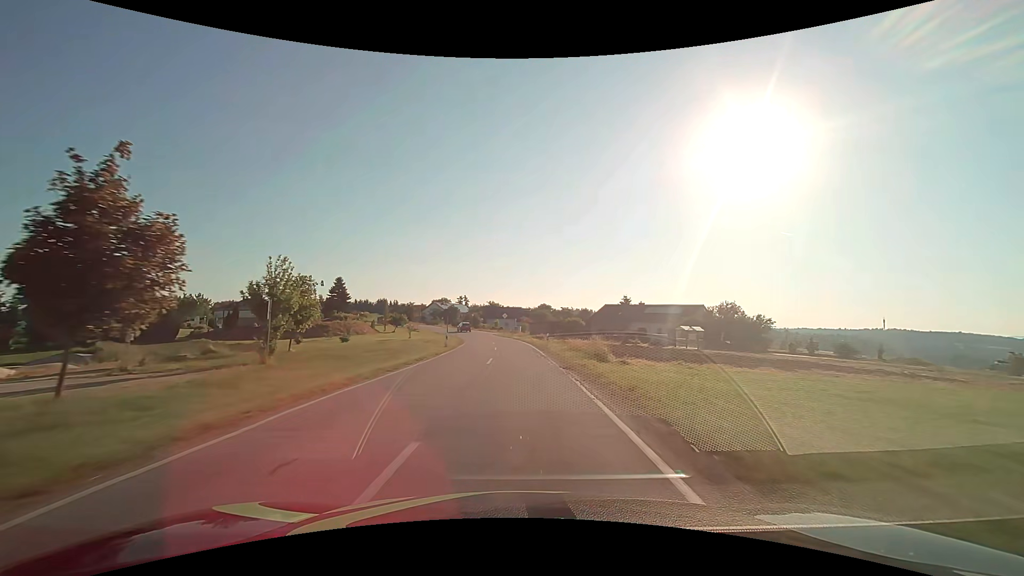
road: secondary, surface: asphalt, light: Day
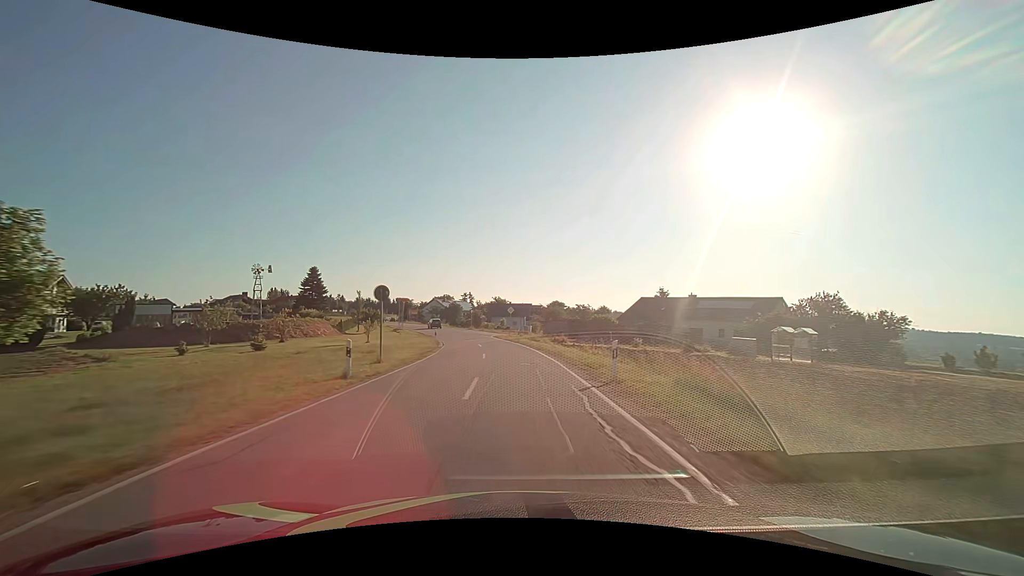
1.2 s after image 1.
(-0.1, +21.8) m; -1°
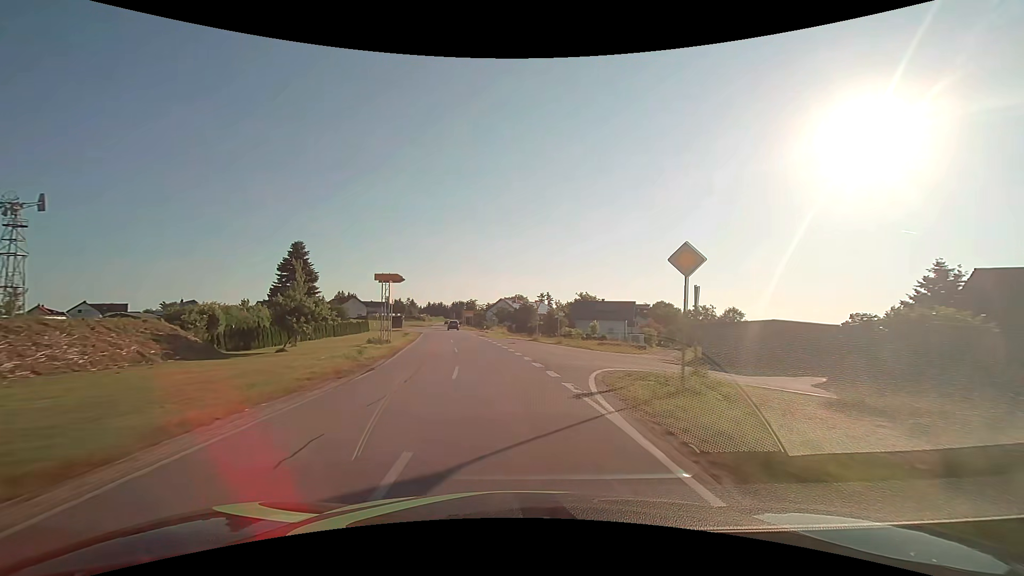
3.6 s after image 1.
(-2.3, +43.2) m; -9°
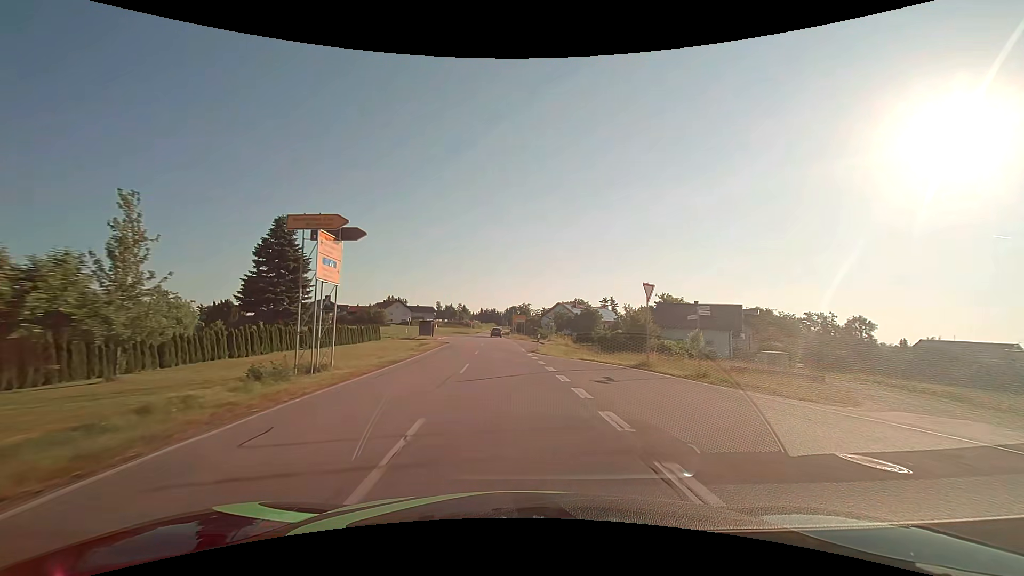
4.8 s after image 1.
(-1.3, +21.4) m; -7°
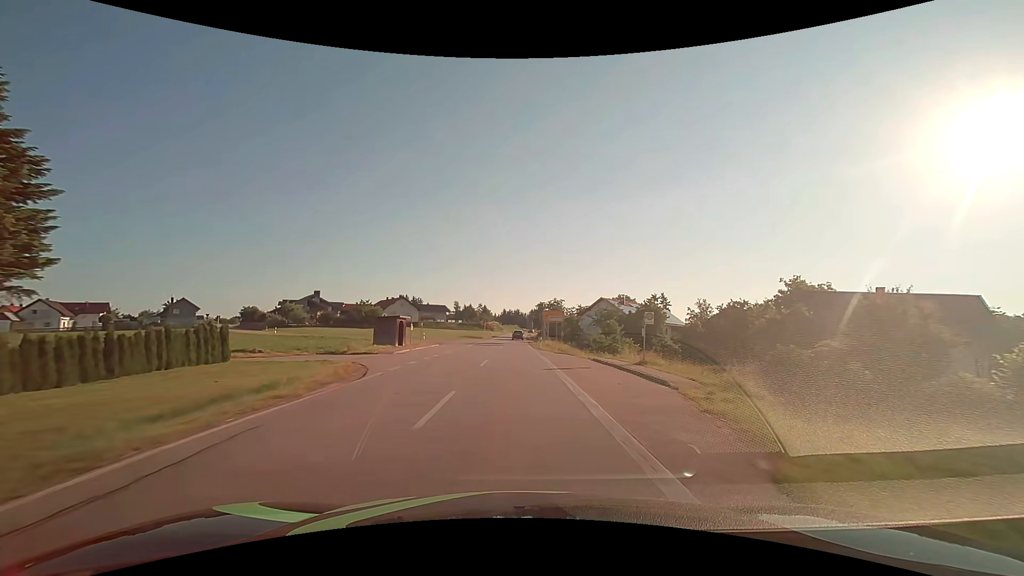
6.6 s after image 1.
(-1.1, +32.0) m; -3°
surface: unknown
(0, +10) (0, +20) (0, +30) (0, +40) (0, +50) (0, +60) (0, +70) (0, +80) (0, +90) (0, +100) m
